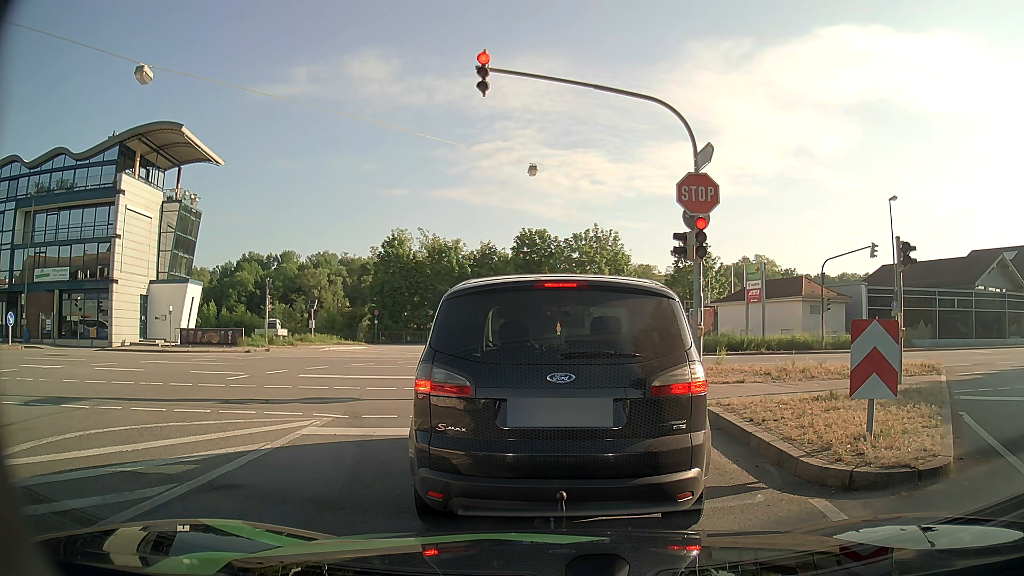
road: tertiary_link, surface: asphalt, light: Day
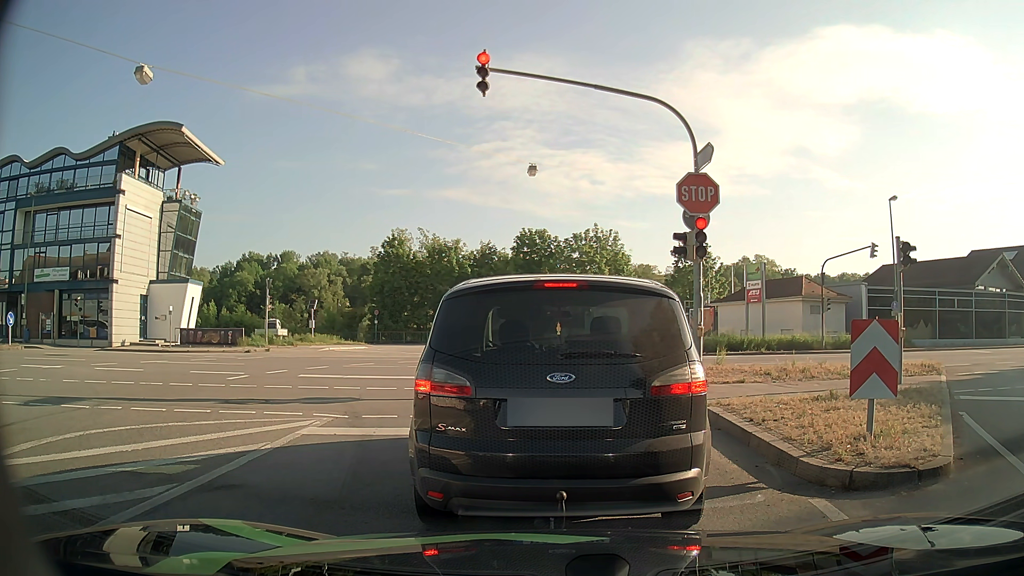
(0.0, 0.0) m; 0°
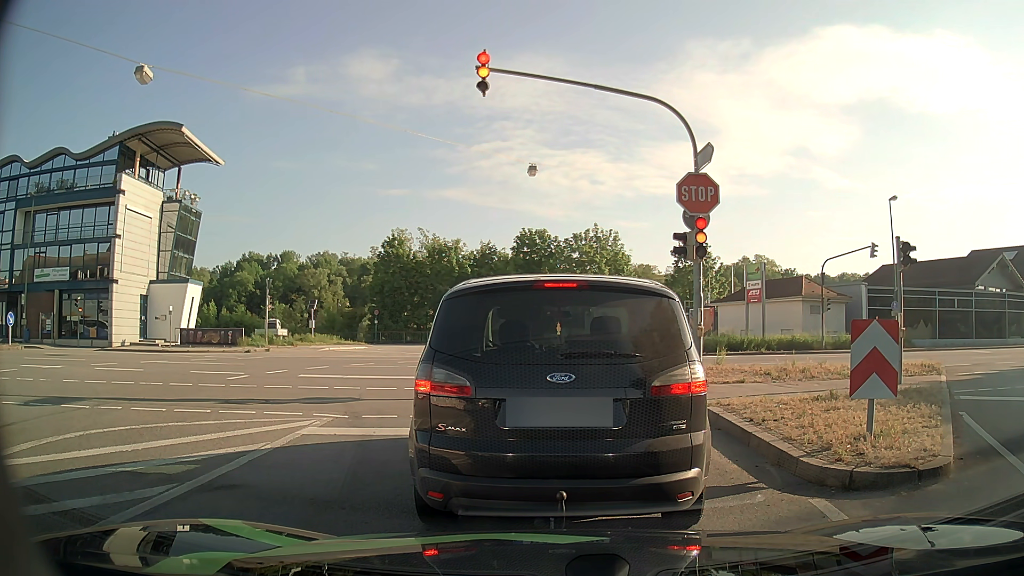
(0.0, 0.0) m; 0°
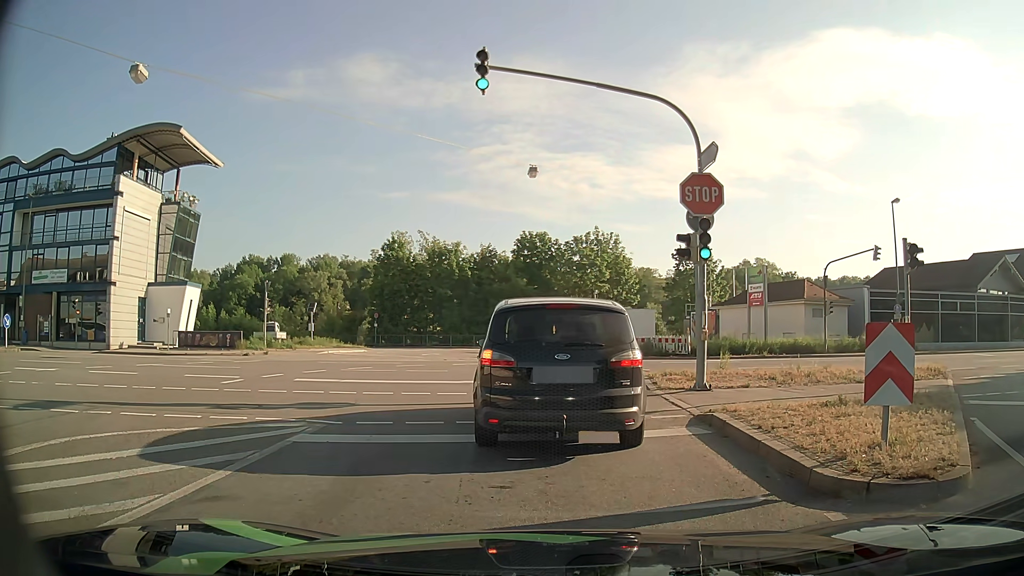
(0.0, +0.3) m; 0°
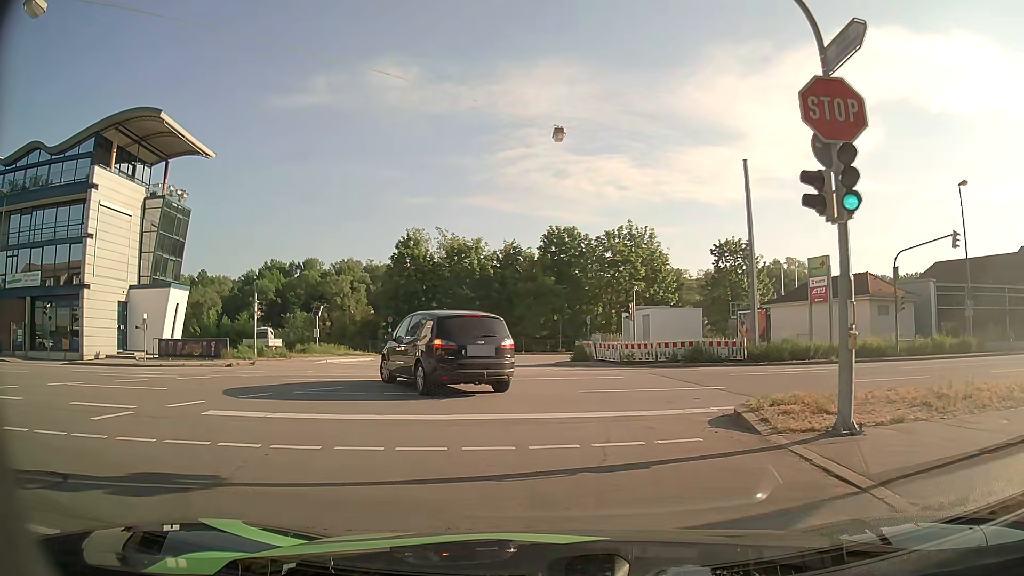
(-0.1, +5.9) m; -3°
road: tertiary
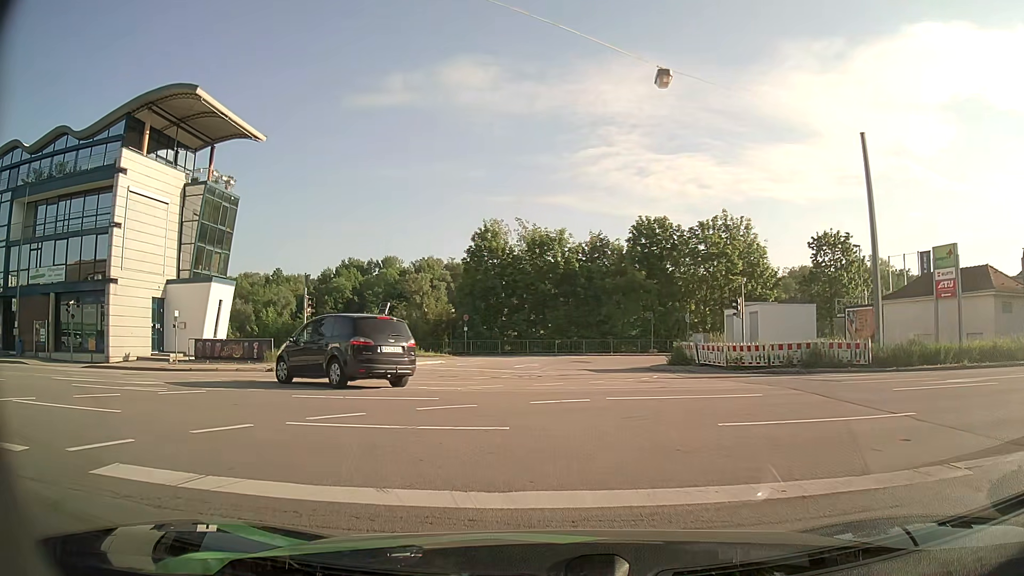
(-0.3, +4.8) m; -6°
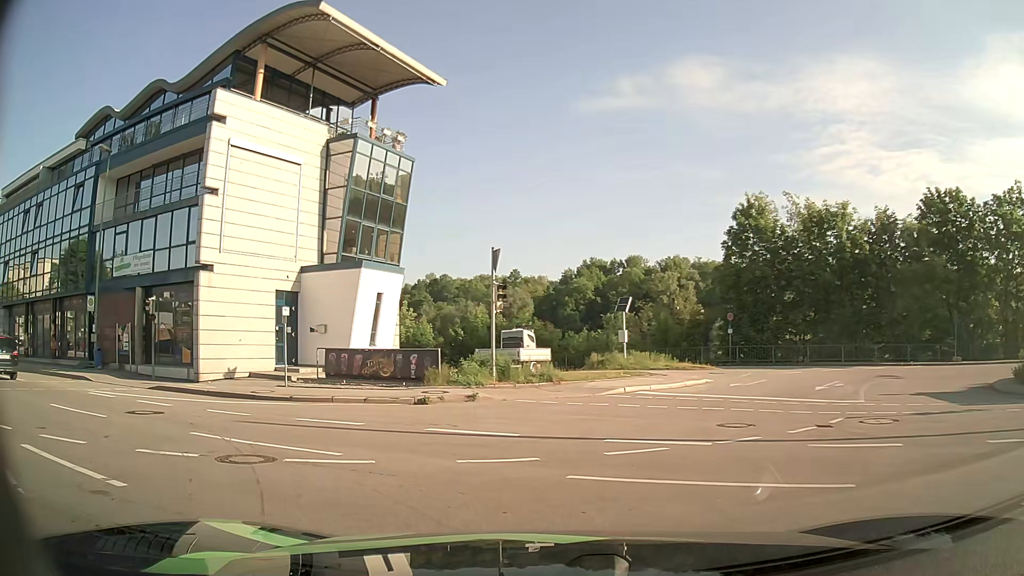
(-1.9, +11.9) m; -20°
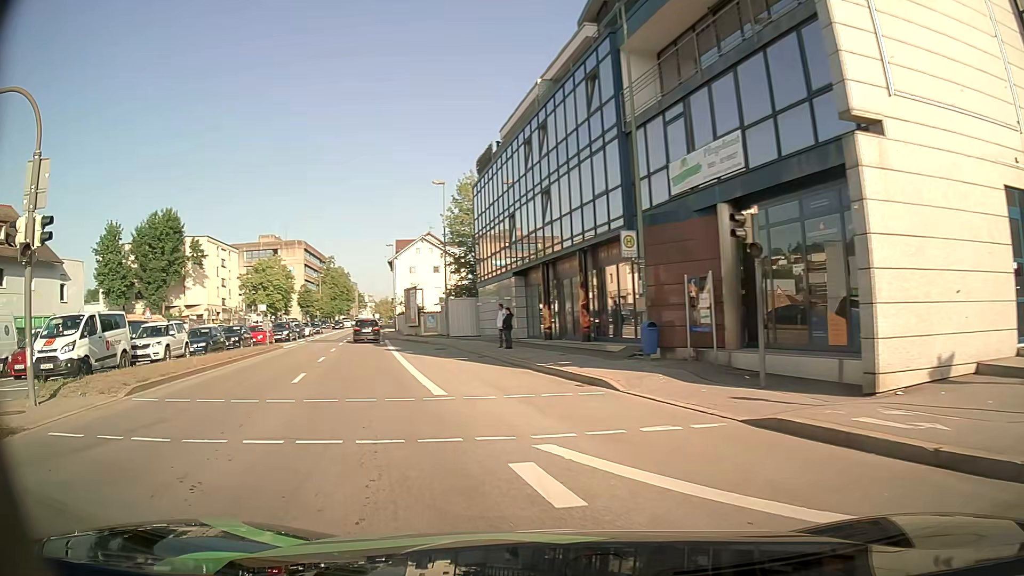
(-6.5, +13.0) m; -53°
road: primary
